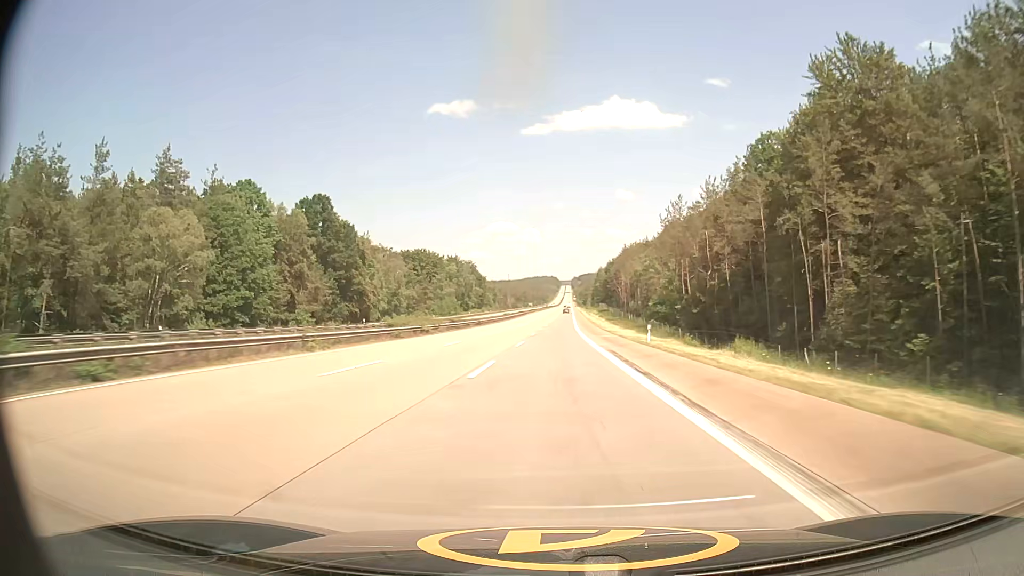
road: motorway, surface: asphalt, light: Day
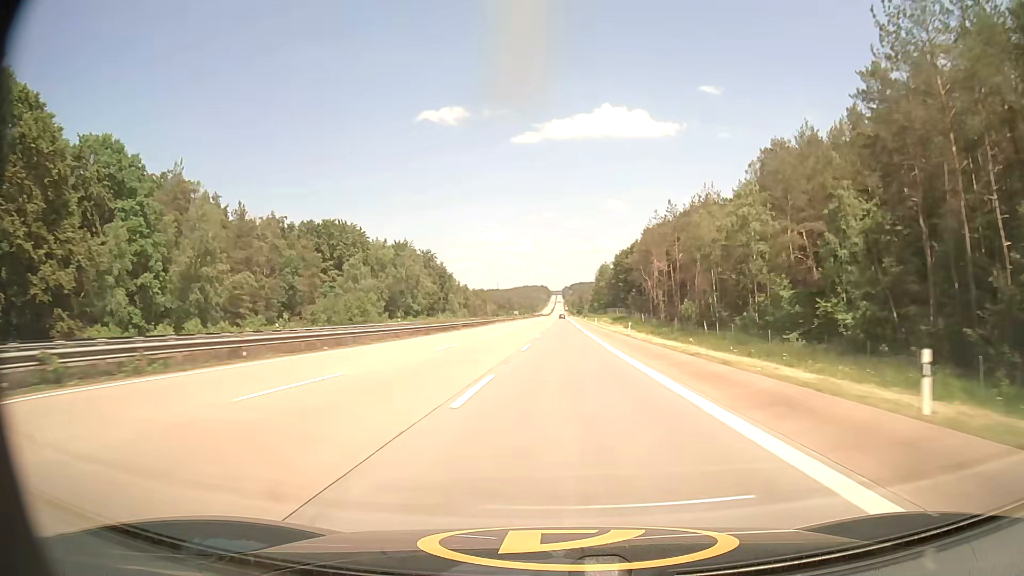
(+0.5, +78.3) m; +1°
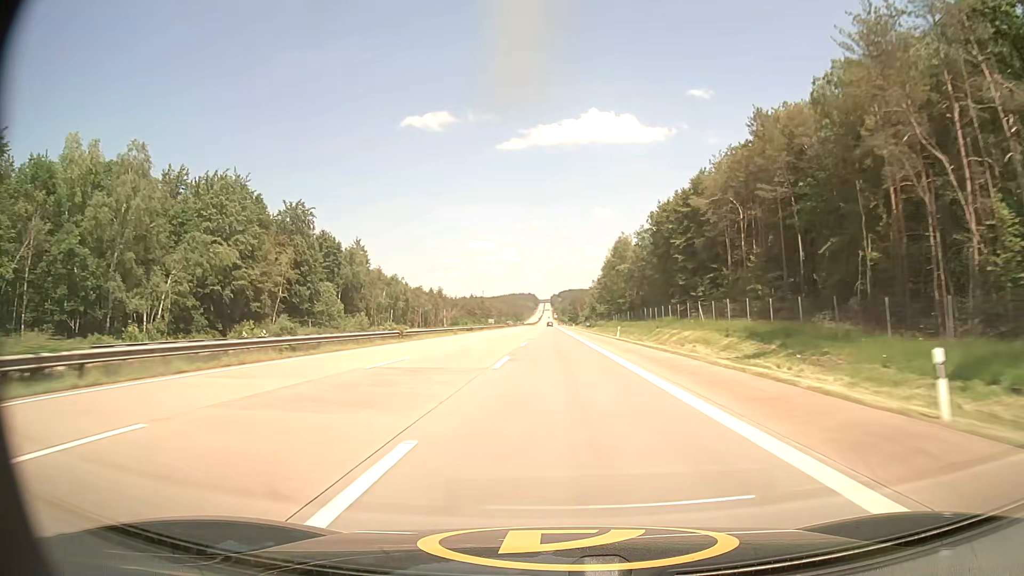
(+1.3, +100.5) m; +1°
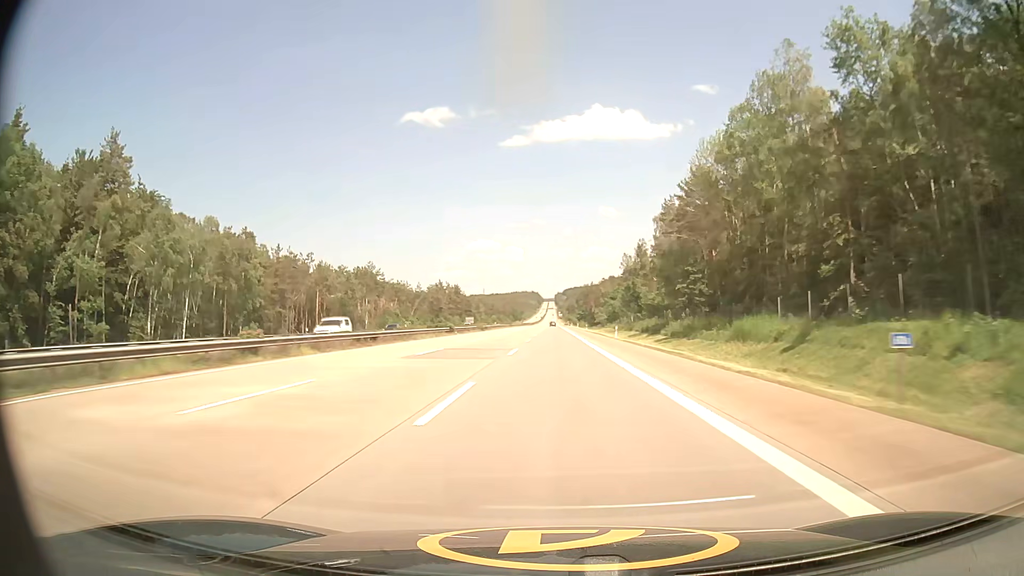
(-0.3, +100.9) m; 0°
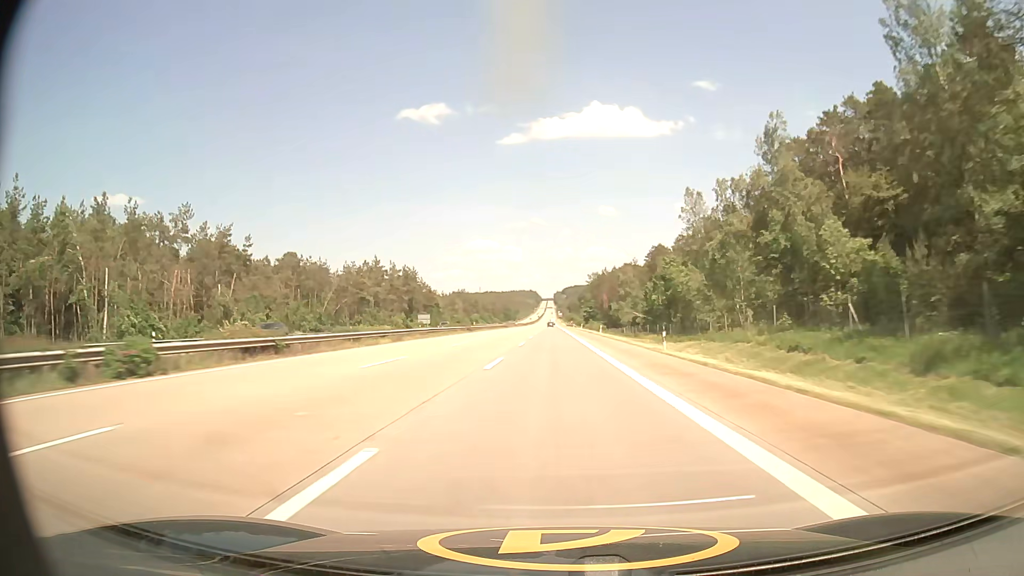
(+0.2, +80.9) m; 0°
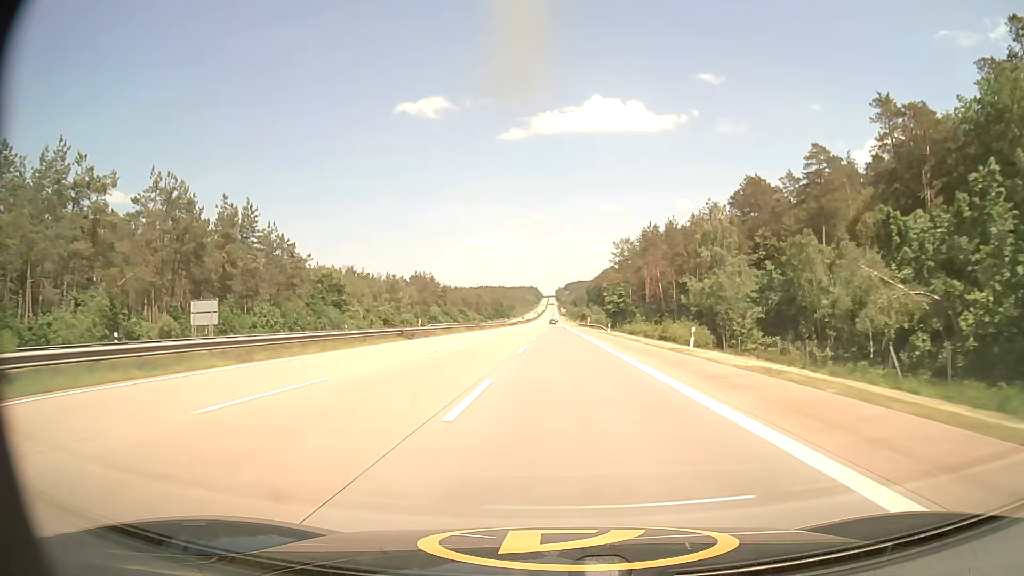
(-0.3, +101.2) m; 0°
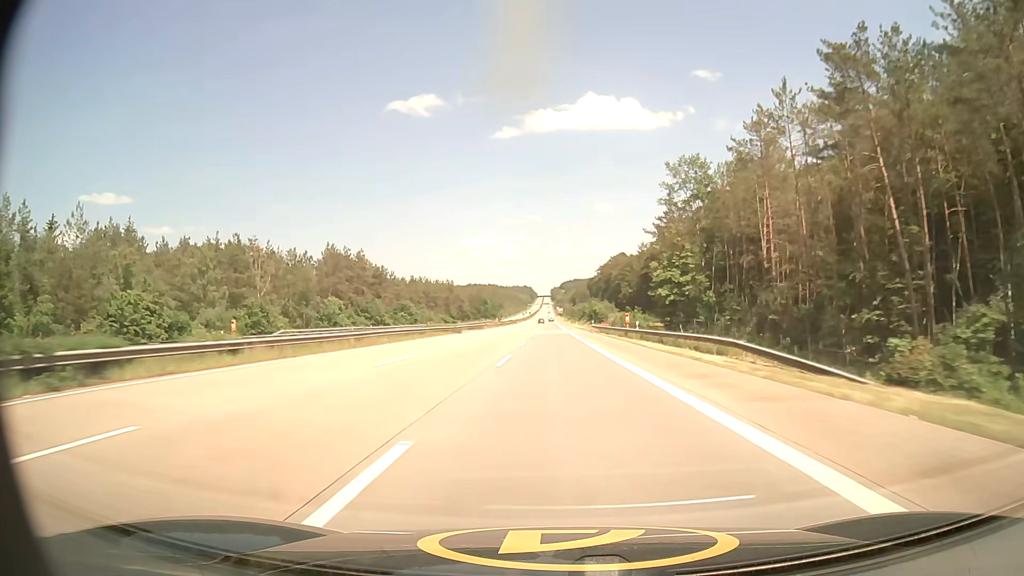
(+0.4, +80.2) m; +1°
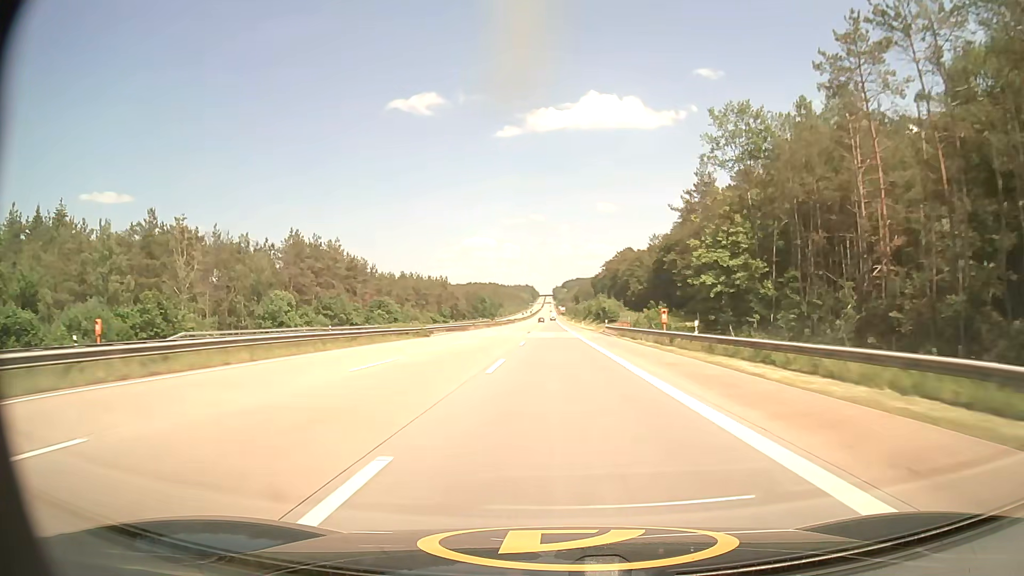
(0.0, +20.1) m; 0°
(0, +10) (0, +20) (0, +30) (0, +40) (0, +50) (0, +60) (0, +70) (0, +80) (0, +90) (0, +100) m
